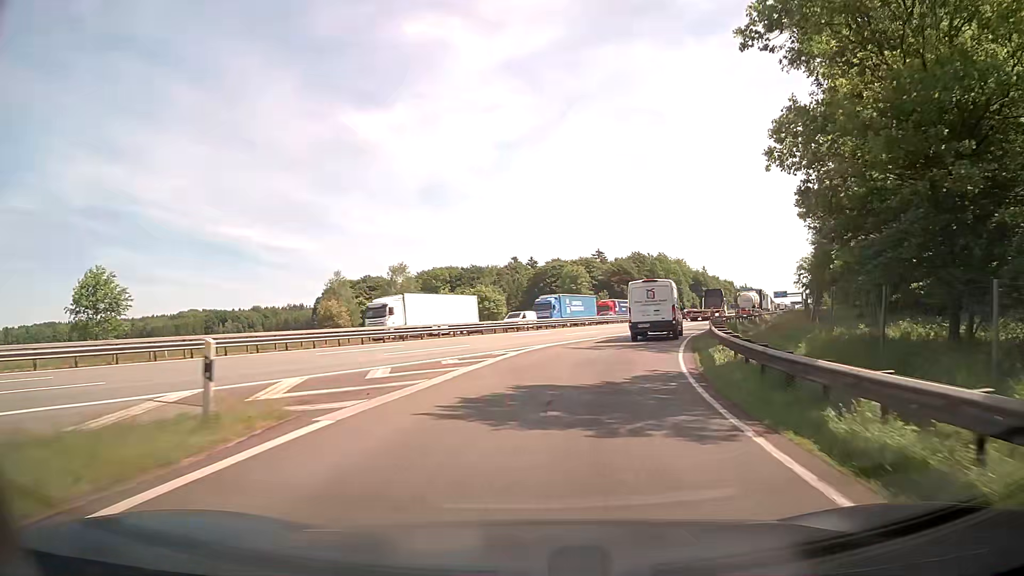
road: motorway_link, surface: asphalt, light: Day
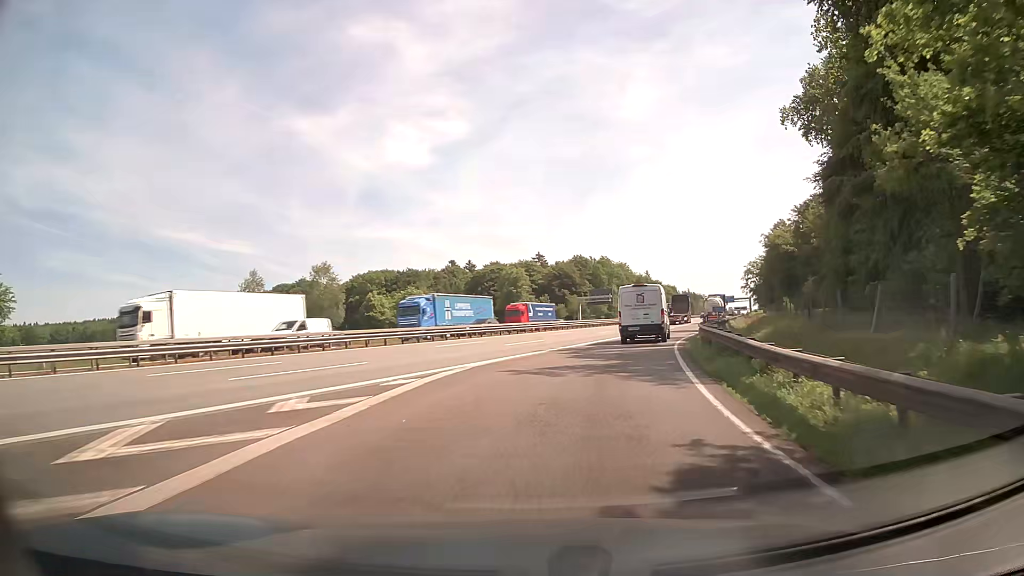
(+0.4, +8.8) m; +5°
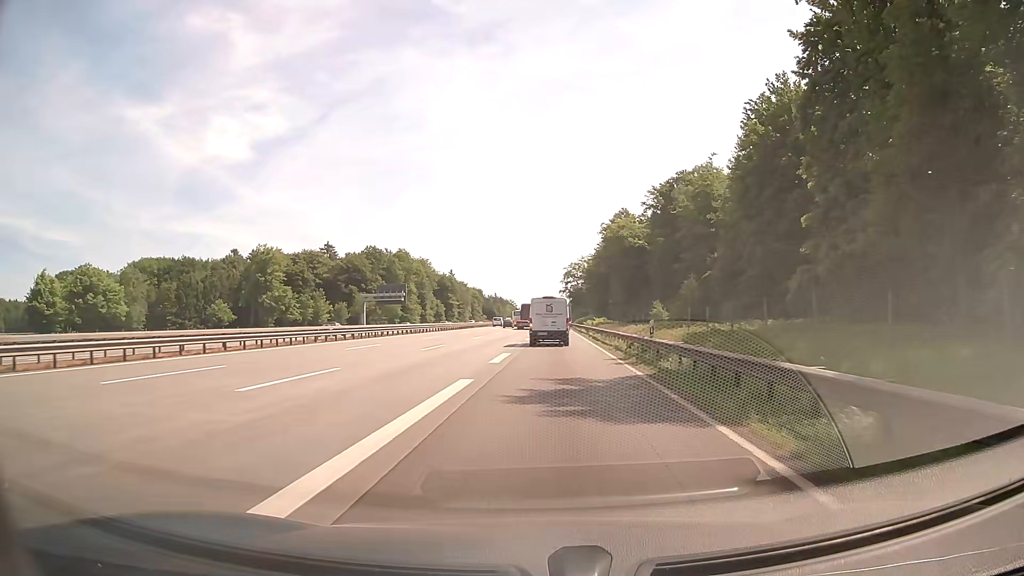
(+6.4, +36.7) m; +17°
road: motorway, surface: concrete
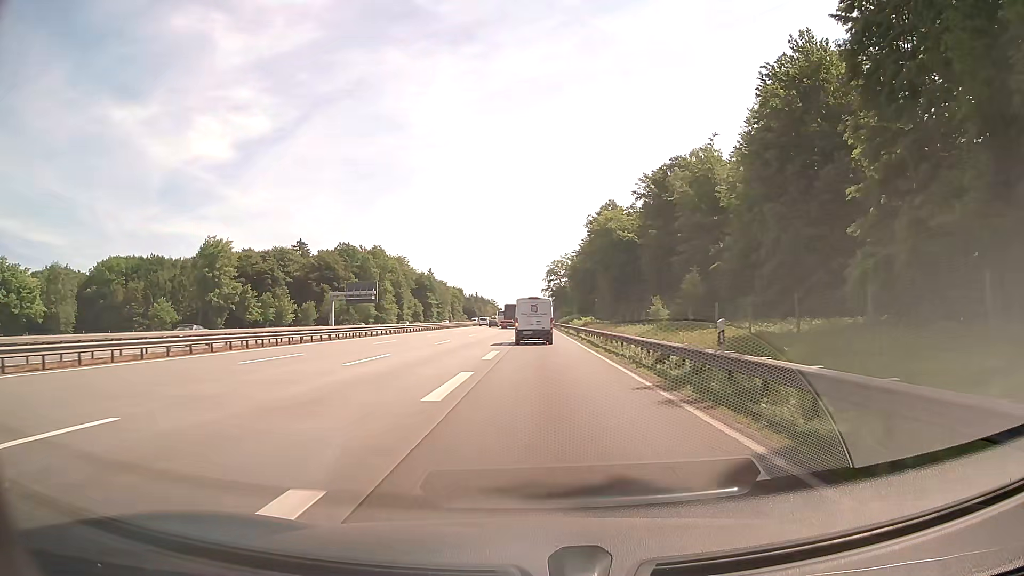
(+0.1, +10.2) m; +2°
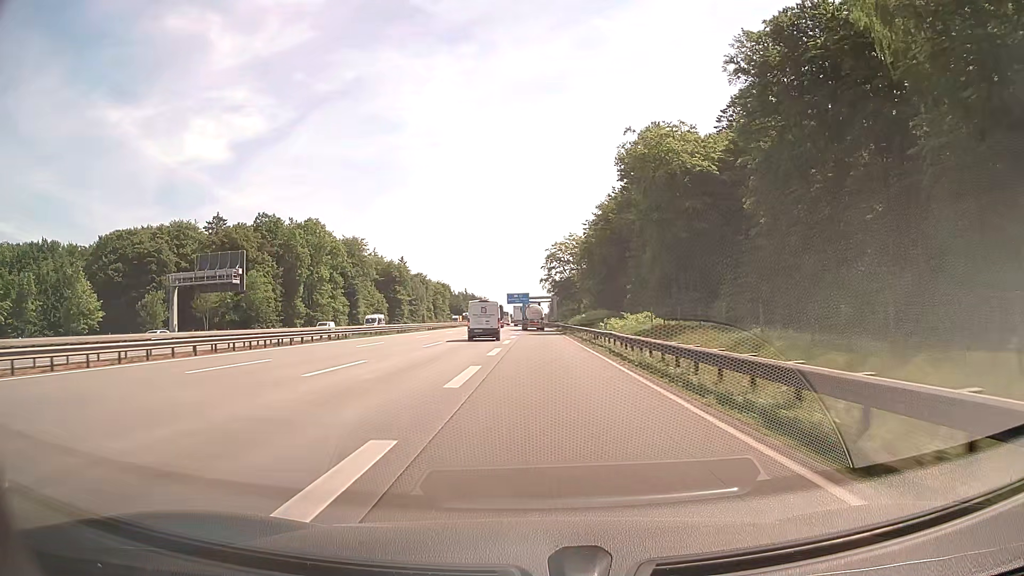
(+0.2, +58.6) m; 0°
